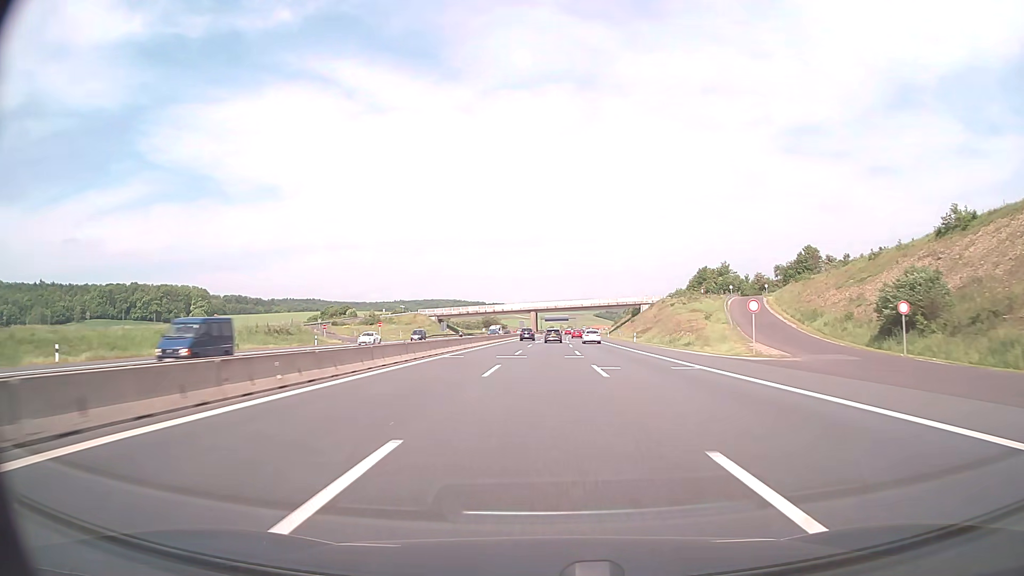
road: motorway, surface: asphalt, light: Day
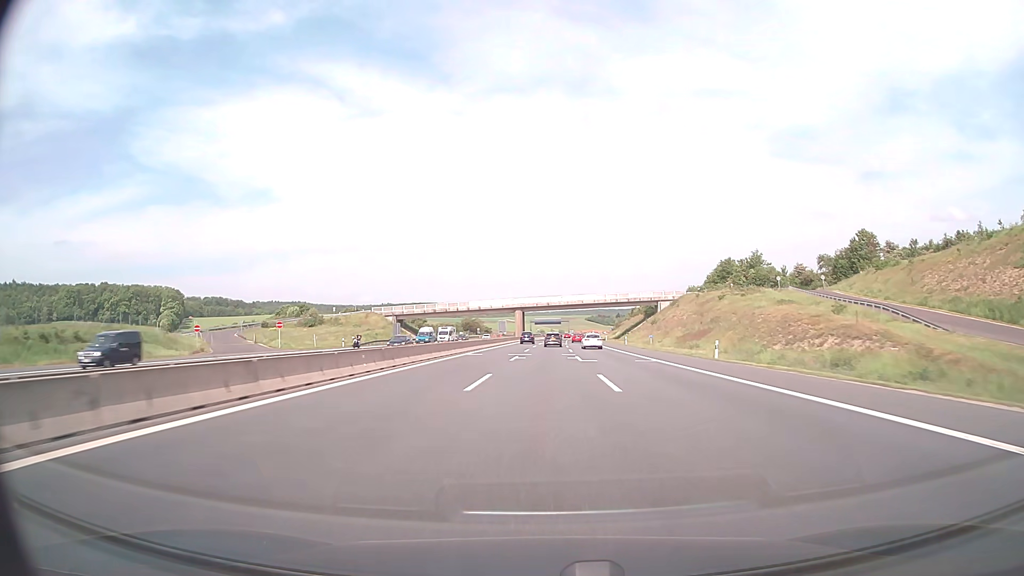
(+0.2, +40.0) m; +1°
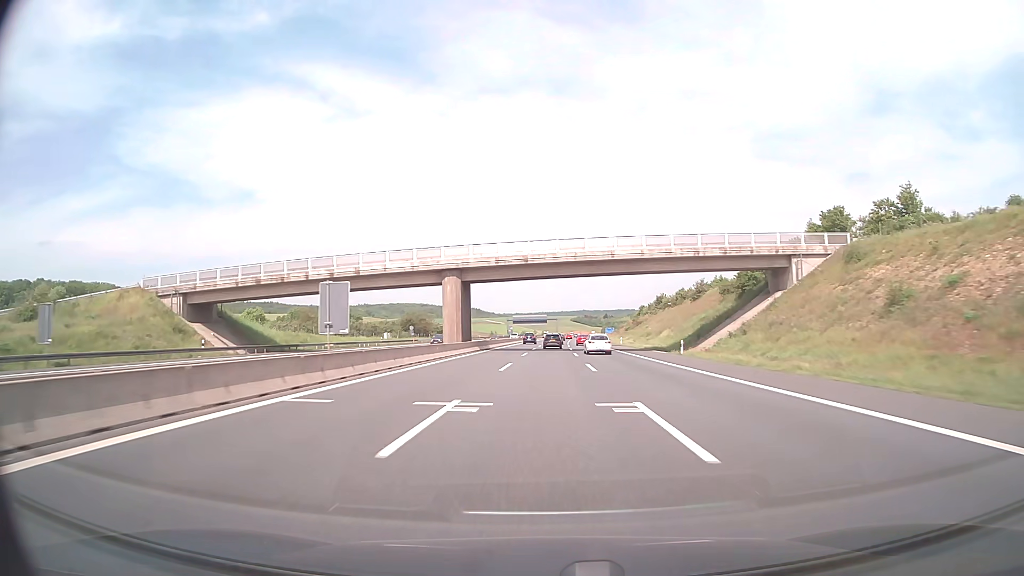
(+1.1, +81.3) m; +1°
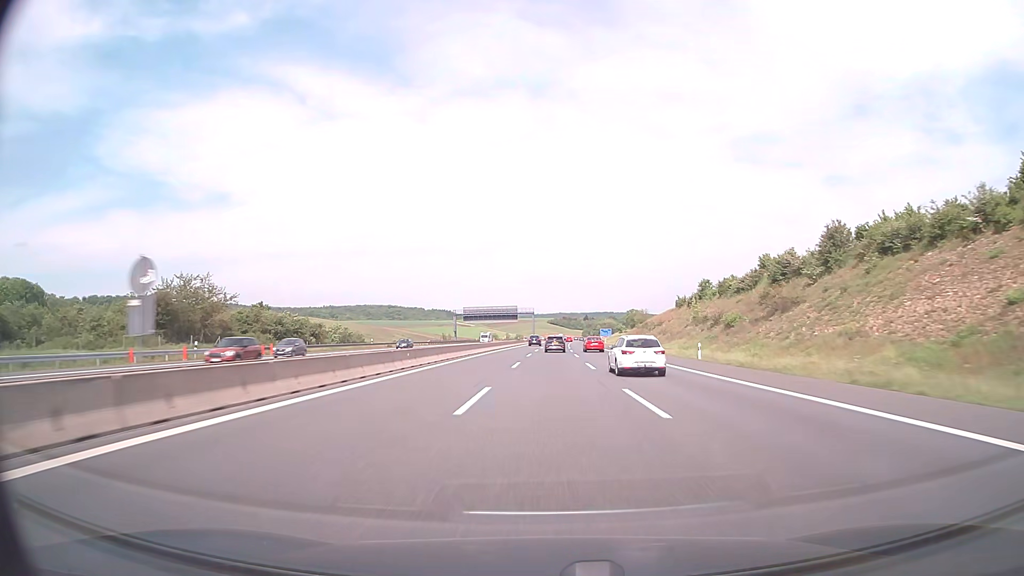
(+1.8, +104.8) m; +2°
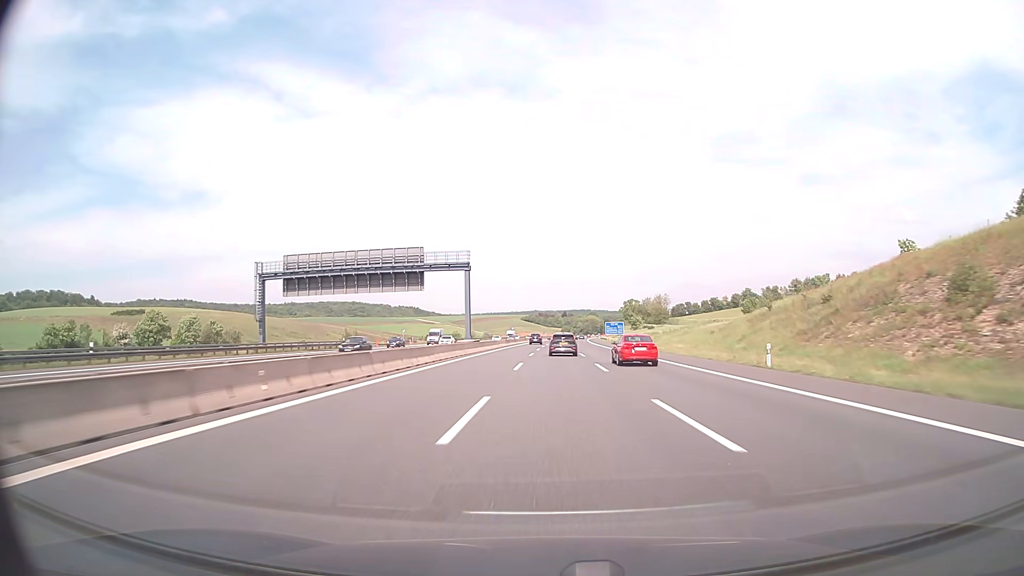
(+2.0, +112.5) m; +2°
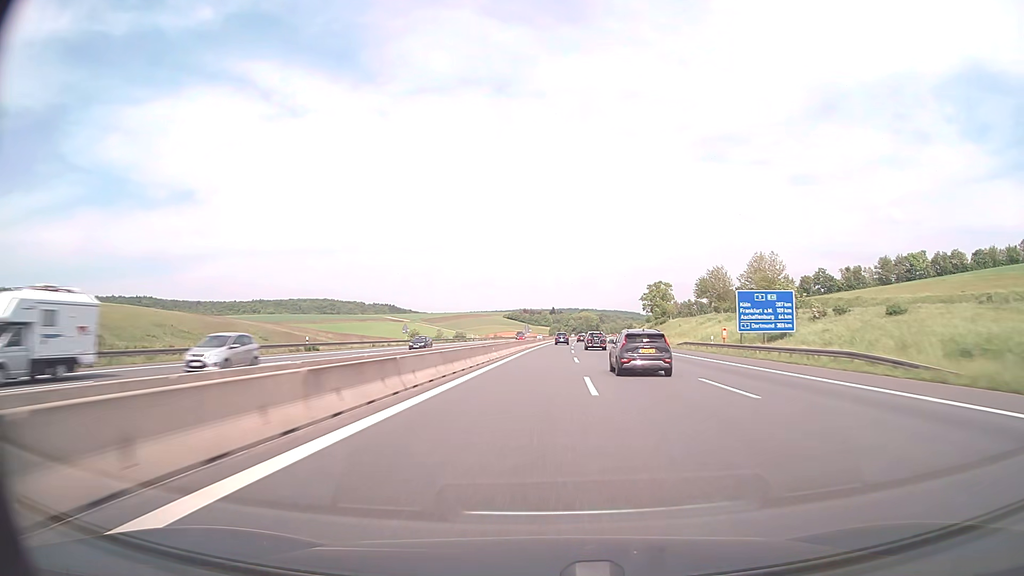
(+0.7, +120.7) m; +1°
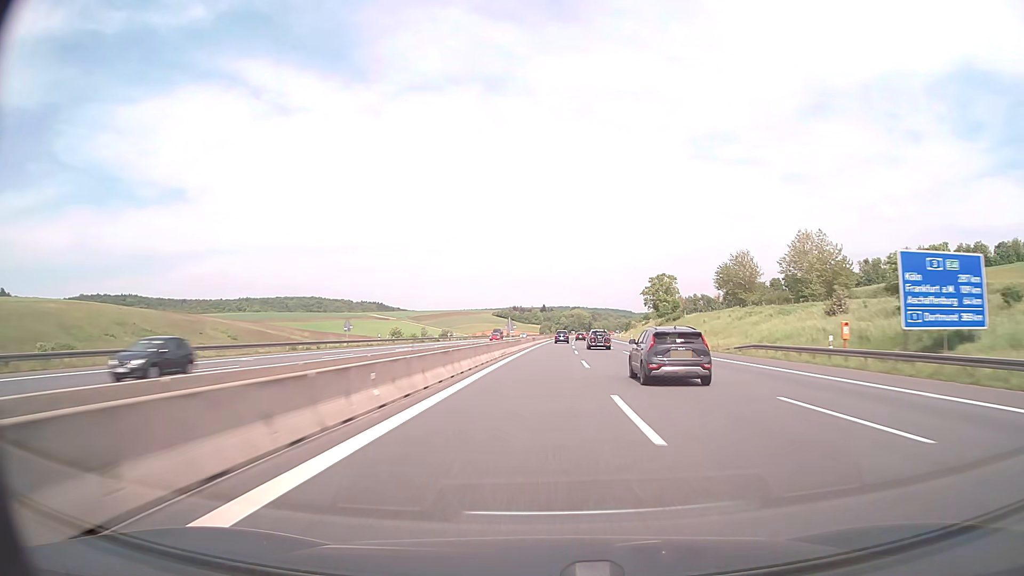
(+0.2, +24.8) m; +1°
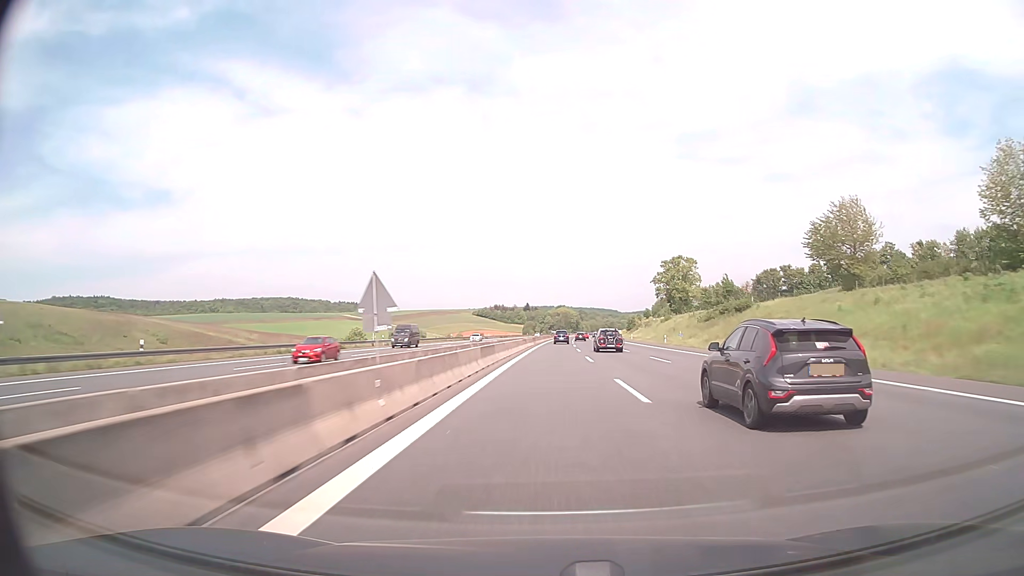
(+0.7, +49.5) m; +1°
(0, +10) (0, +20) (0, +30) (0, +40) (+1, +50) (+1, +60) (+1, +70) (+1, +80) (+2, +90) (+2, +100) m
